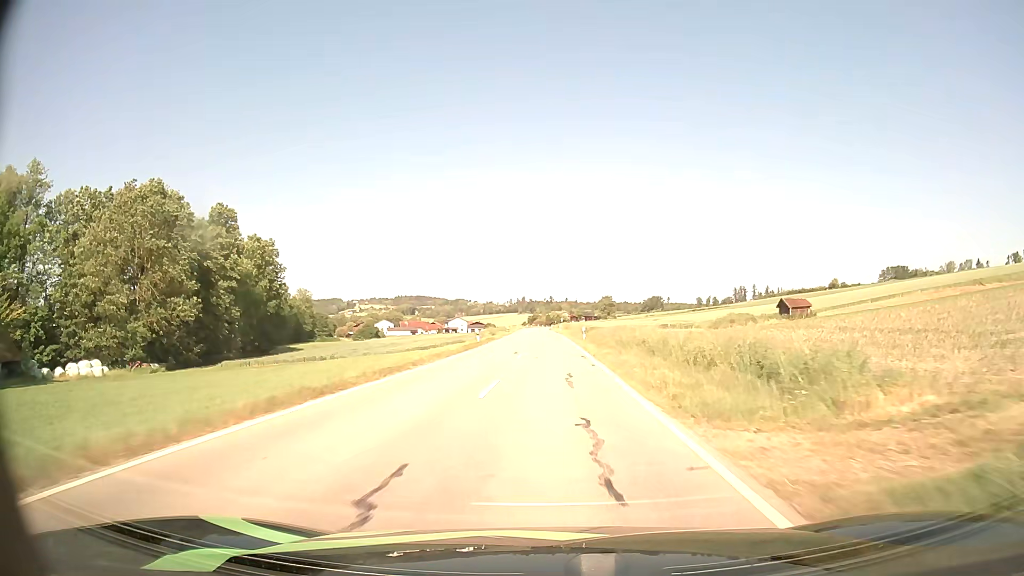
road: tertiary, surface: asphalt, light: Day
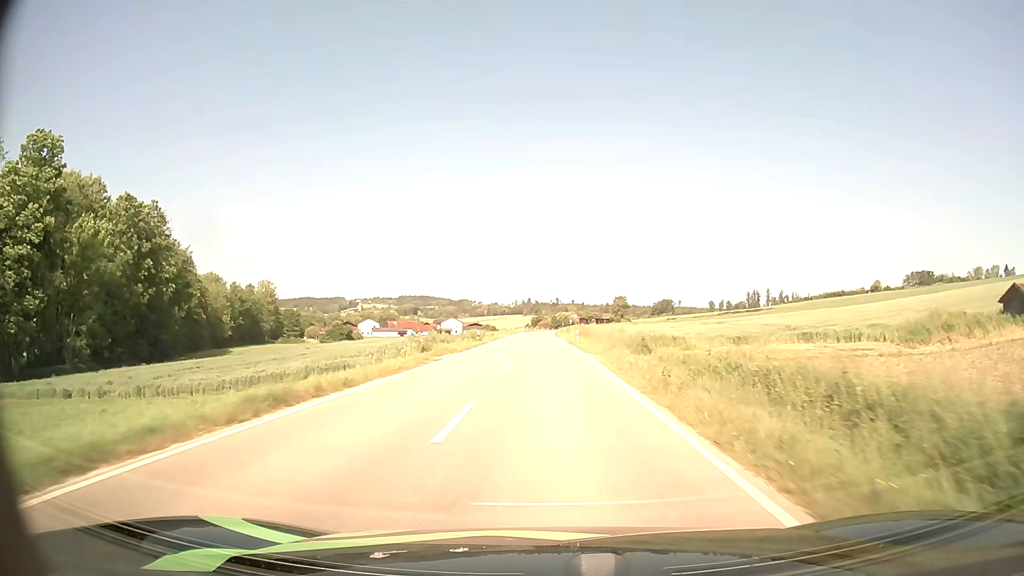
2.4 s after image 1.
(-0.1, +43.6) m; 0°
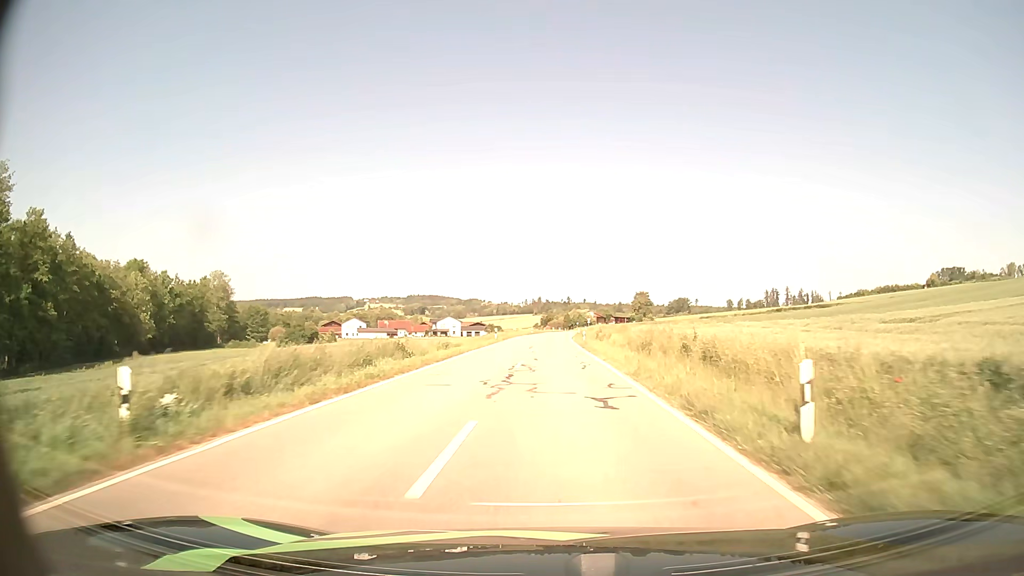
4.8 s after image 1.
(-0.5, +43.5) m; -1°
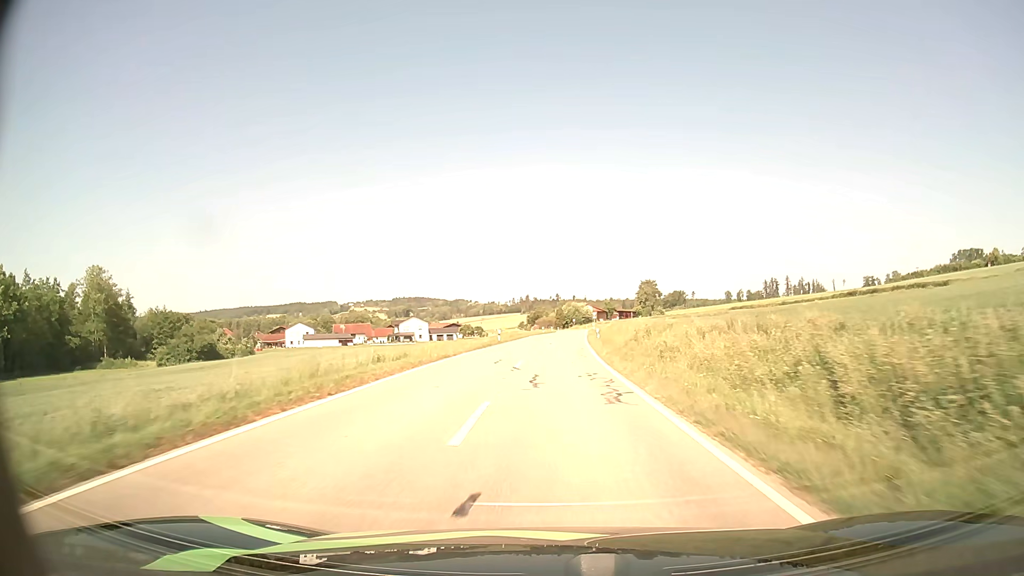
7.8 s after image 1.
(+0.2, +54.3) m; +1°
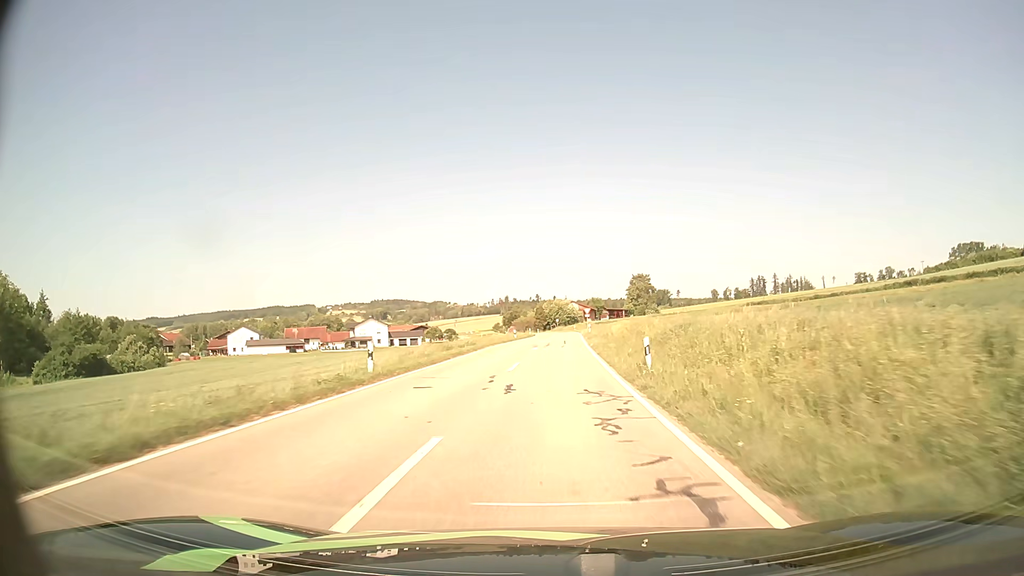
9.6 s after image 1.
(+0.5, +31.9) m; +2°
(0, +10) (0, +20) (0, +30) (+1, +40) (+1, +50) (+1, +60) (+2, +70) (+2, +80) (+2, +90) (+2, +100) m
